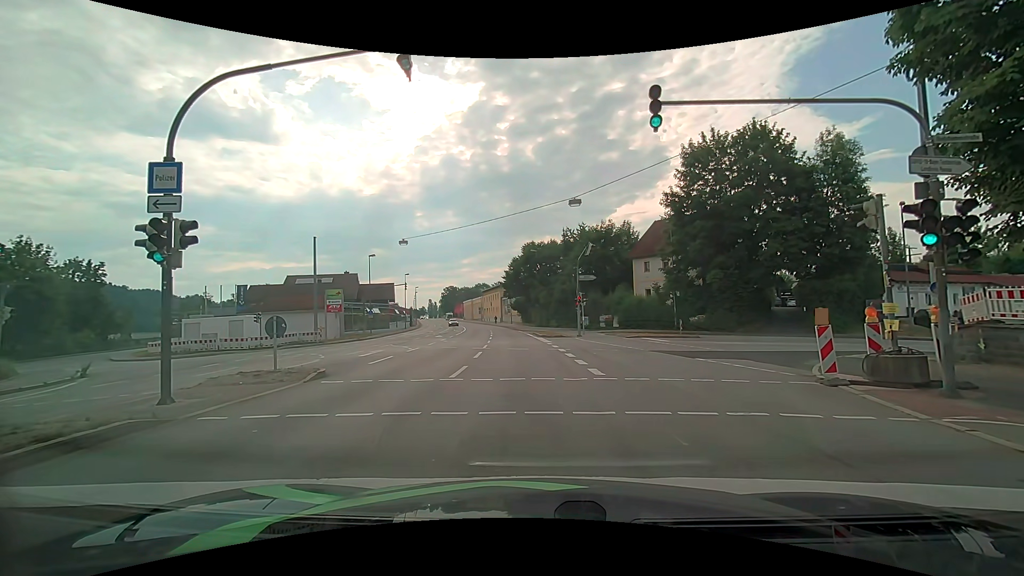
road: primary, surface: asphalt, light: Day
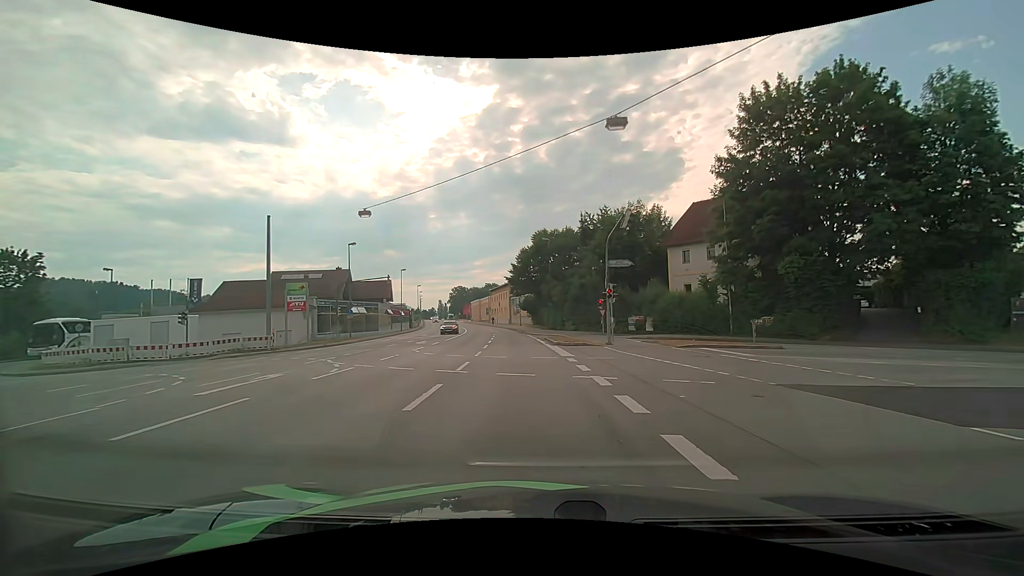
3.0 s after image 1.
(0.0, +11.3) m; -1°
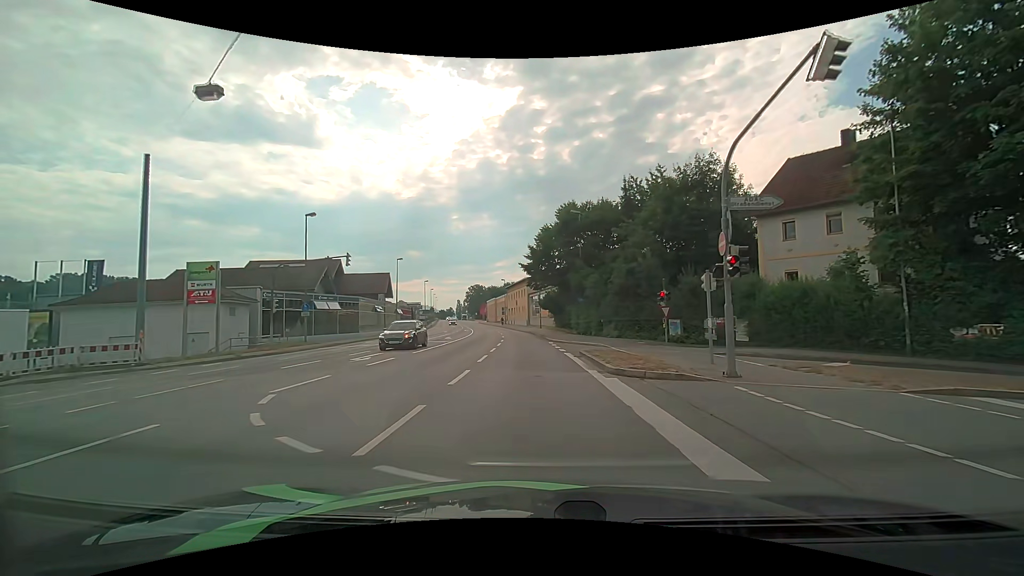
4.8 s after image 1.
(-0.5, +15.1) m; -3°
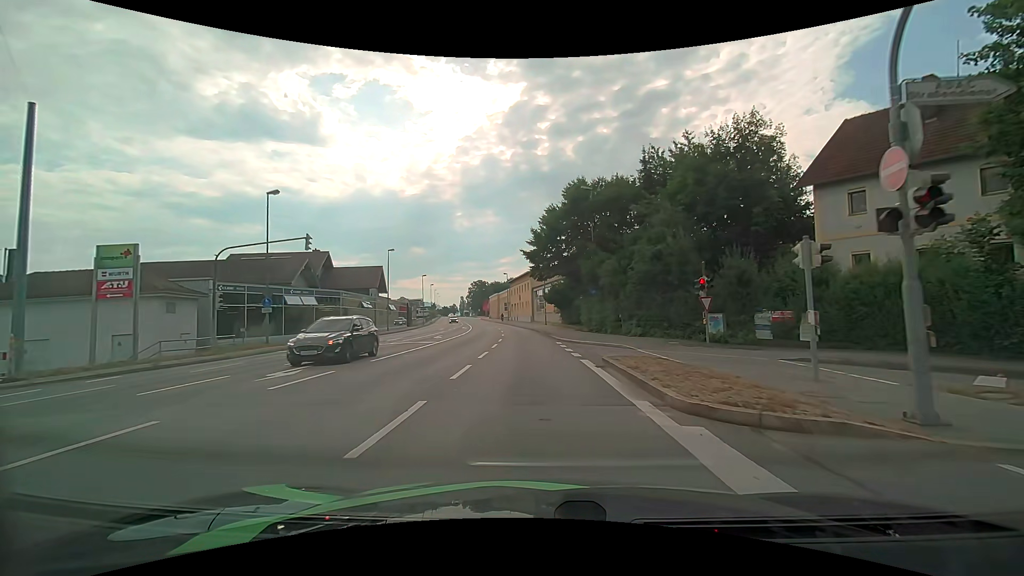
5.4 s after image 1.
(0.0, +6.2) m; 0°
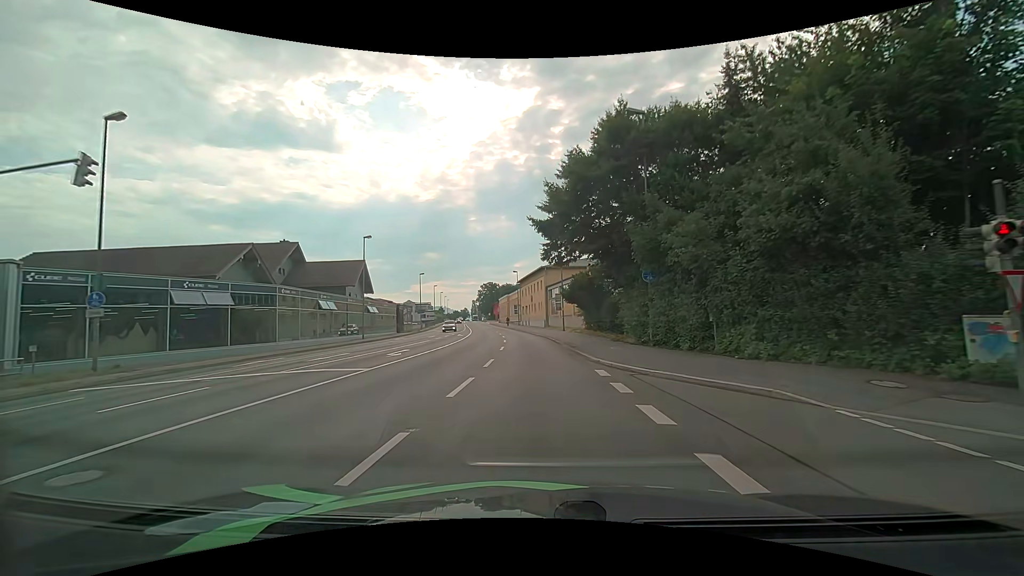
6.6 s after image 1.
(-0.3, +13.8) m; -2°
(0, +10) (0, +20) (-1, +30) (-2, +40) (-2, +50) (-4, +60) (-5, +70) (-7, +80) (-8, +90) (-10, +99) m
